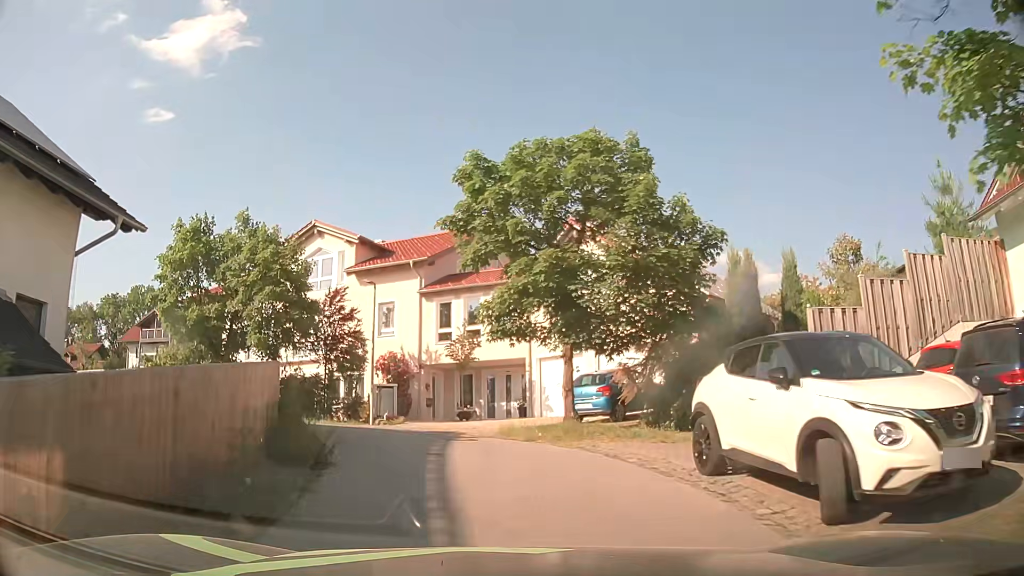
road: residential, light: Day
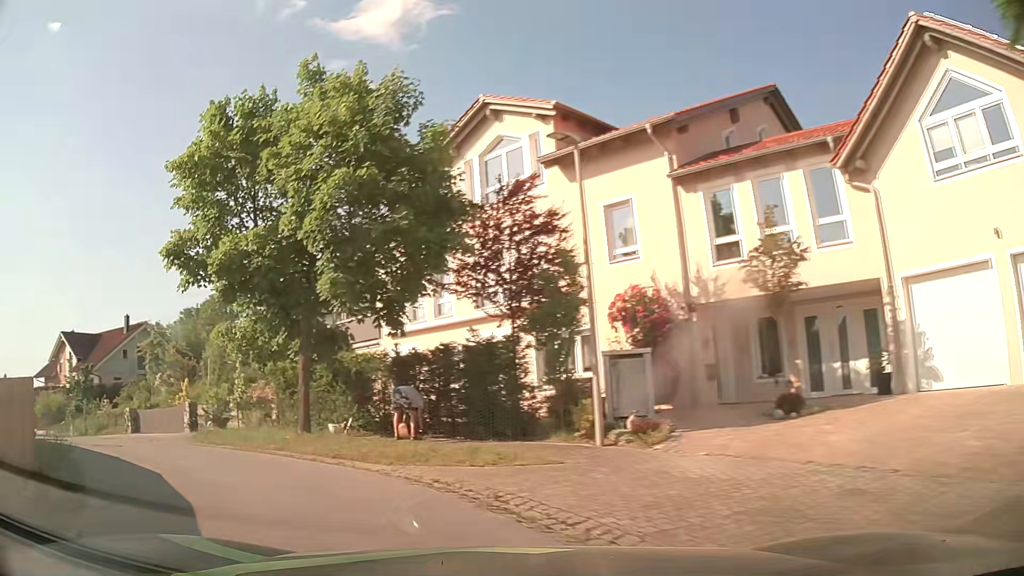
(-1.4, +13.5) m; -22°
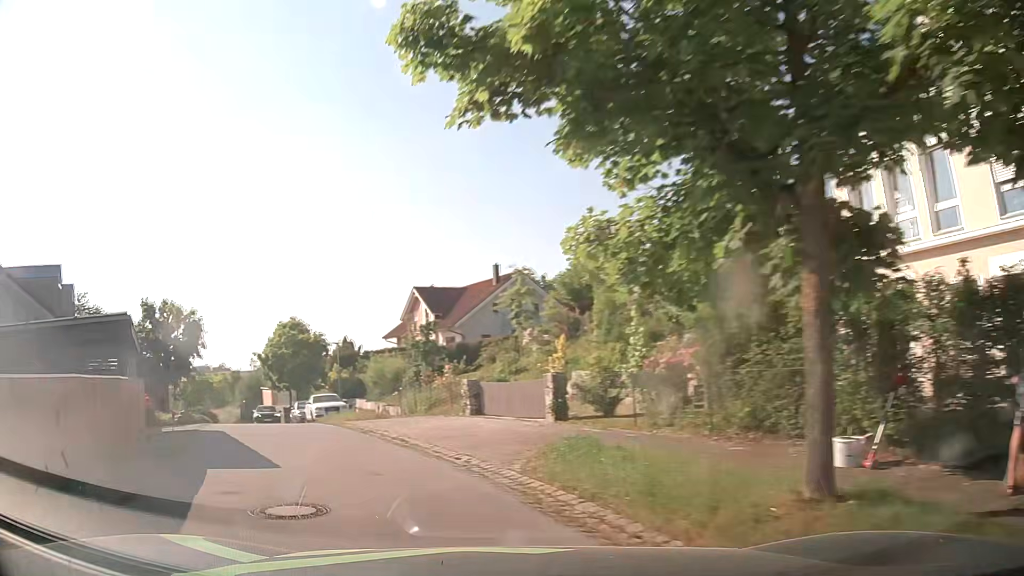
(-2.5, +8.6) m; -33°
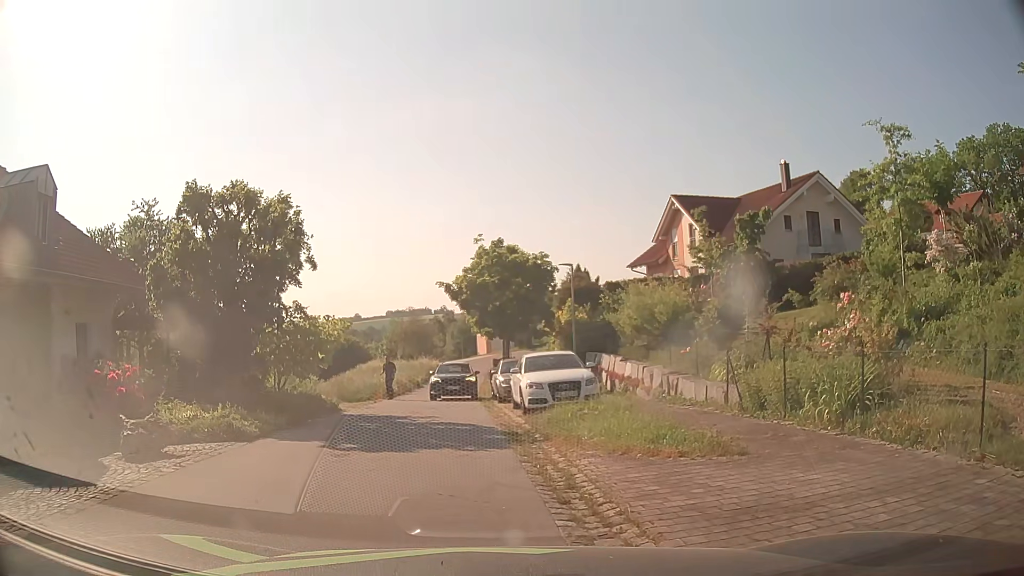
(-3.6, +15.2) m; -19°
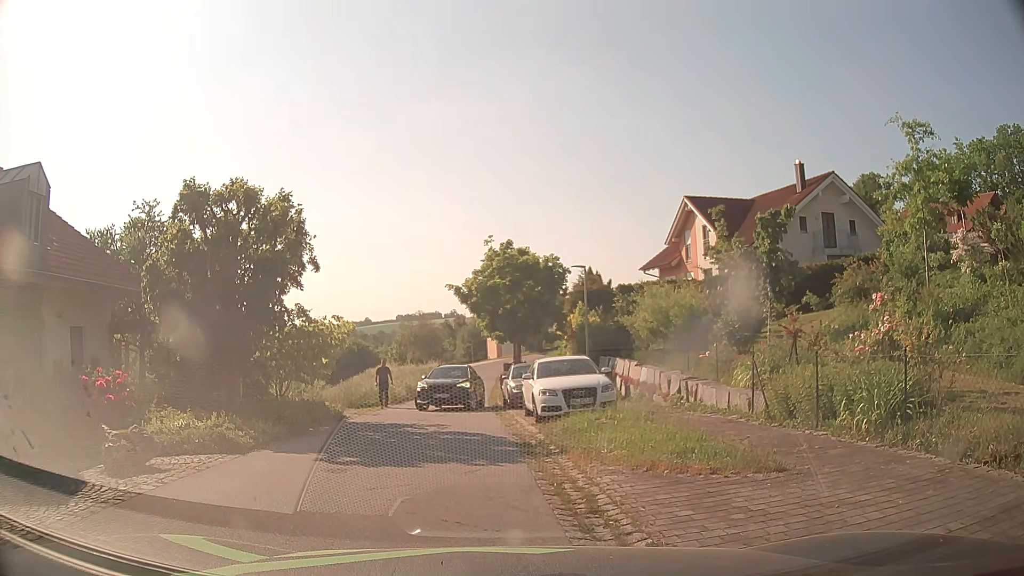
(0.0, +0.8) m; 0°
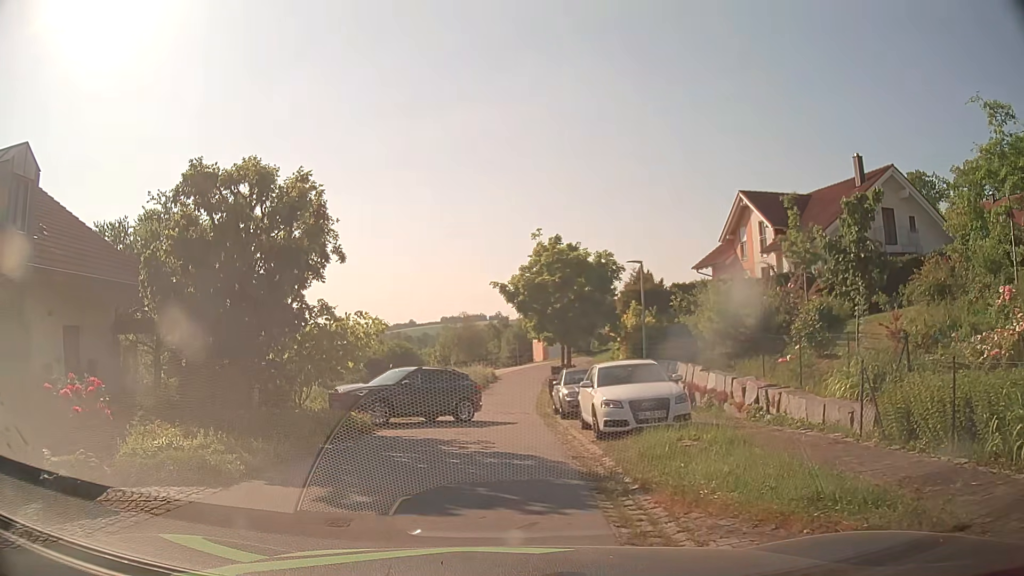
(-0.1, +2.4) m; -6°
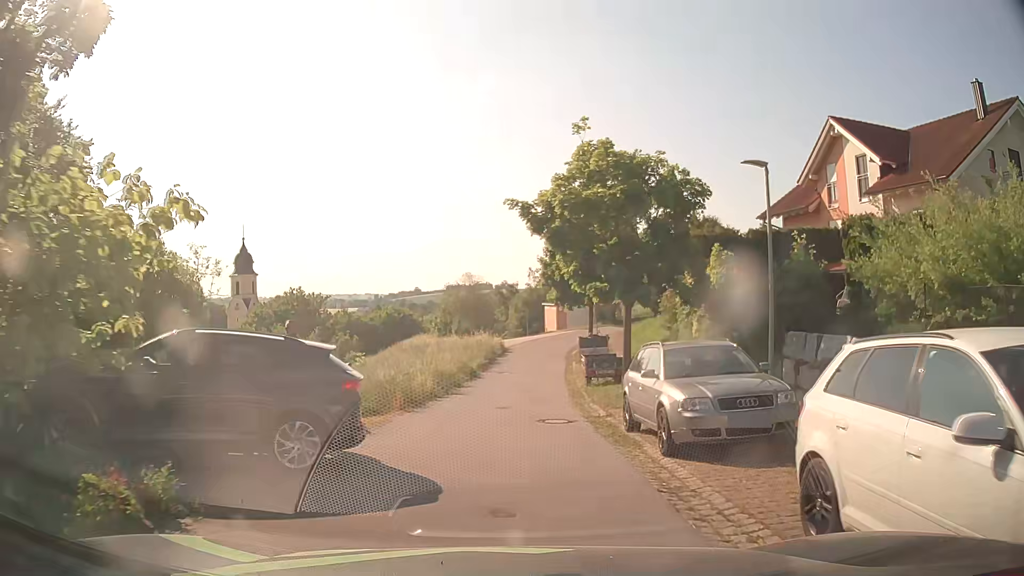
(-0.3, +11.0) m; 0°
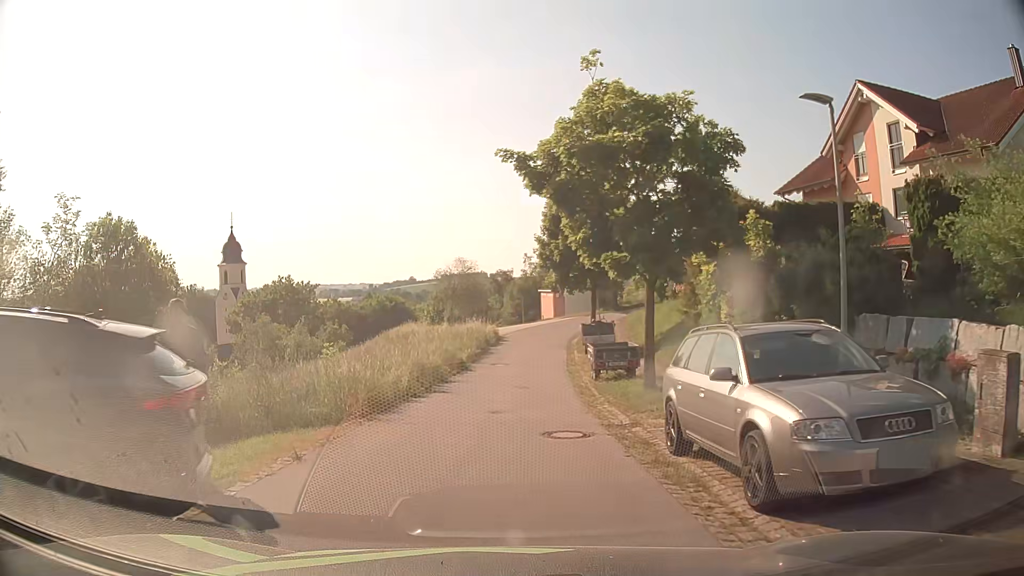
(0.0, +3.5) m; +1°
